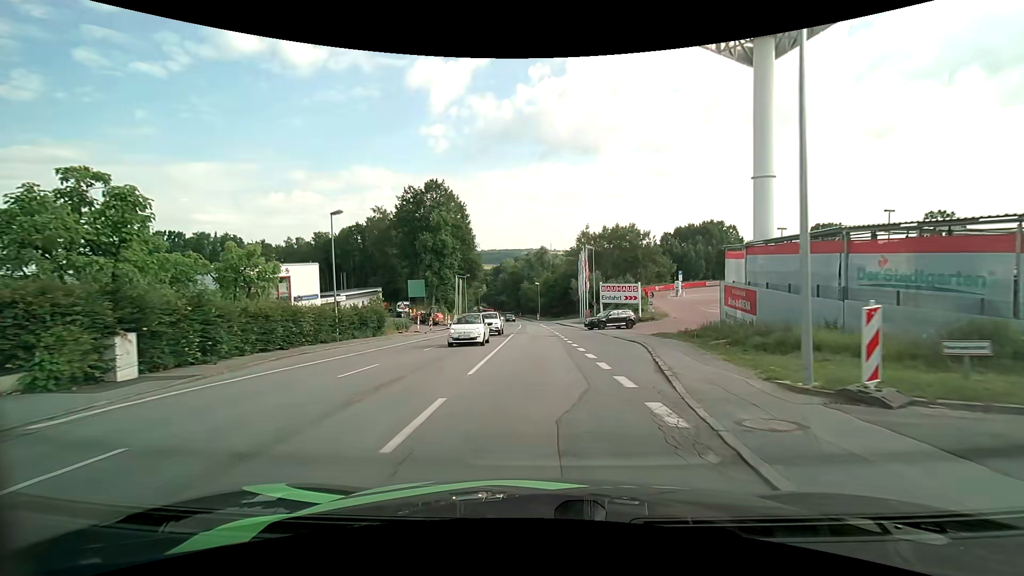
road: tertiary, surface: asphalt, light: Day
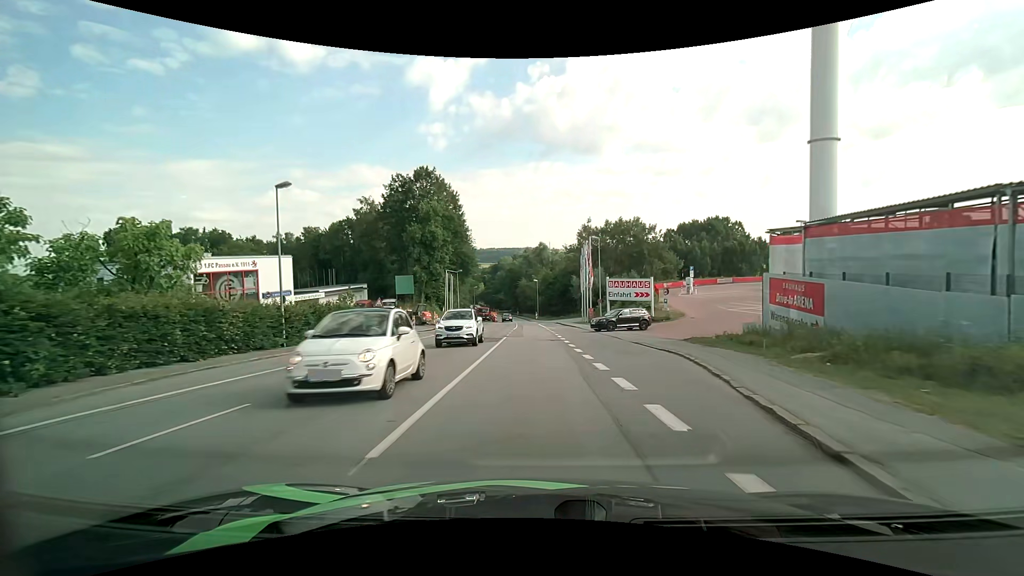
(0.0, +6.4) m; 0°
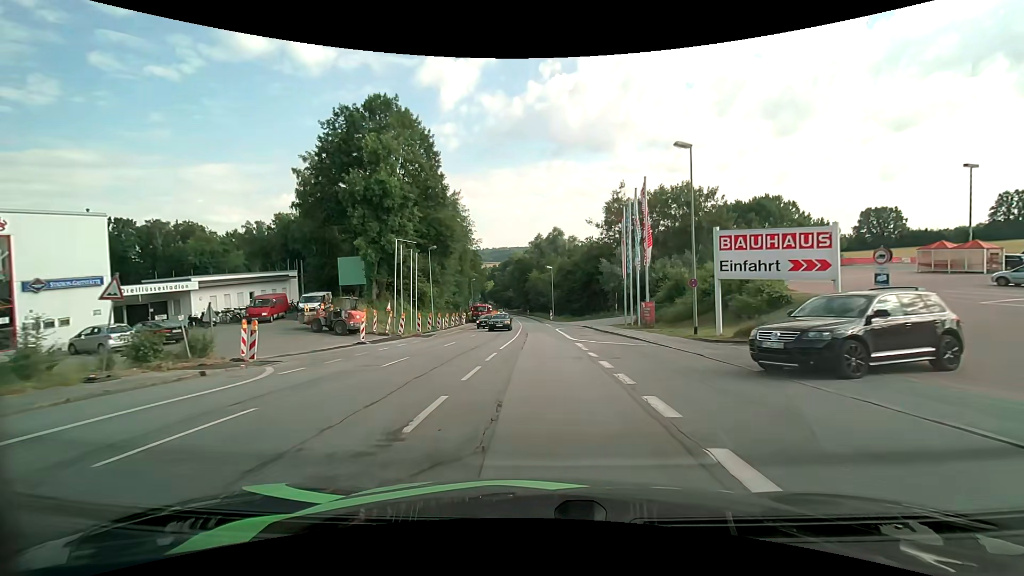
(-0.3, +26.6) m; -1°
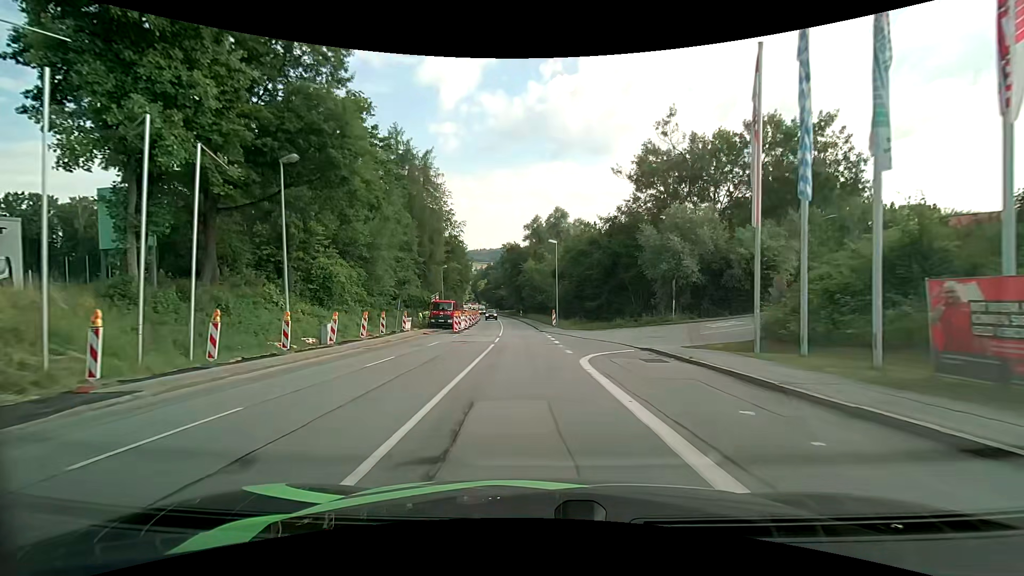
(-0.1, +27.8) m; 0°
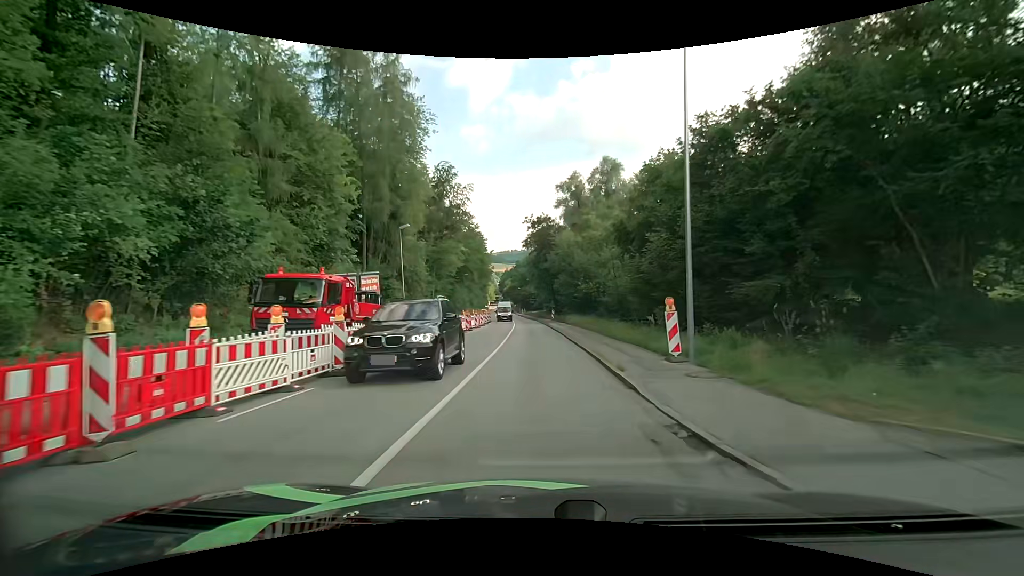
(-1.1, +34.1) m; -4°
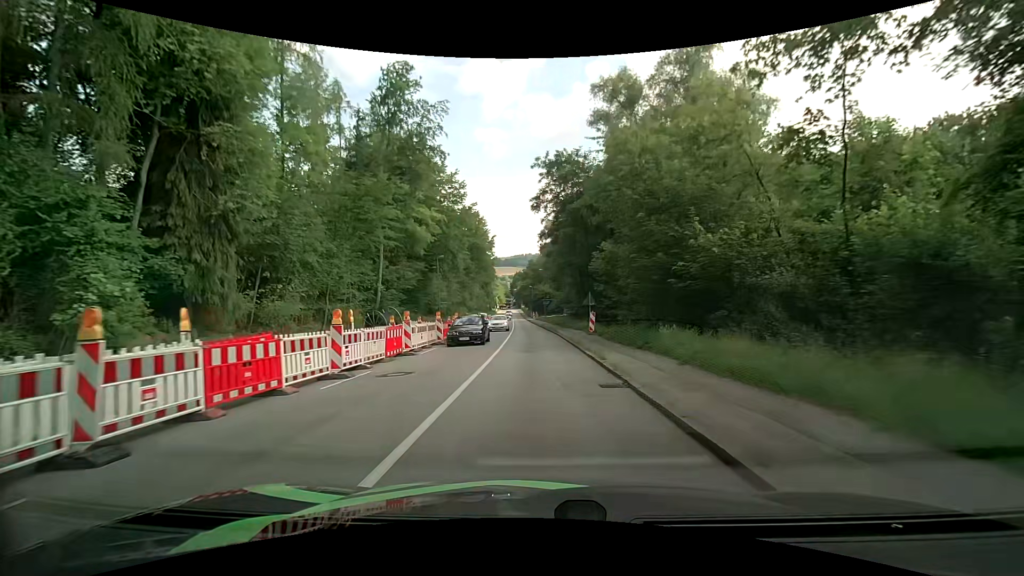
(-0.5, +33.0) m; -2°
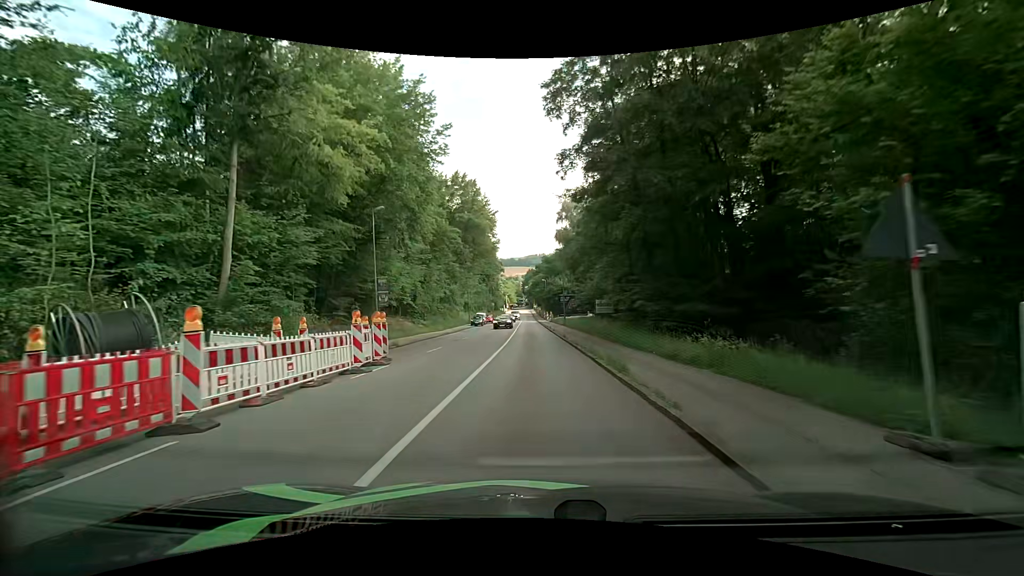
(-0.3, +25.0) m; -1°
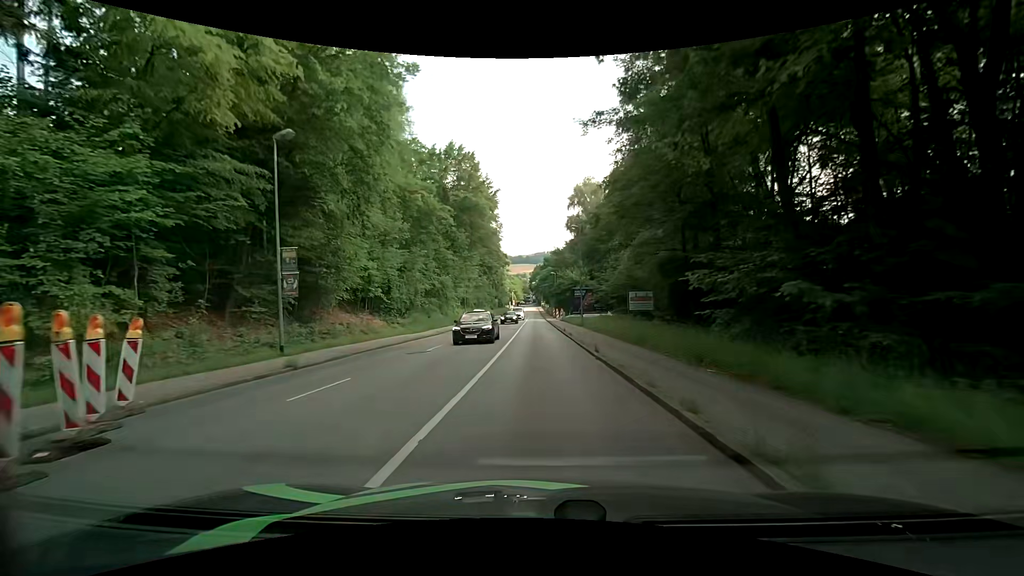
(-0.3, +12.3) m; -1°
(0, +10) (0, +20) (0, +30) (0, +40) (0, +50) (-1, +60) (-1, +70) (-1, +80) (-1, +90) (-1, +100) m
